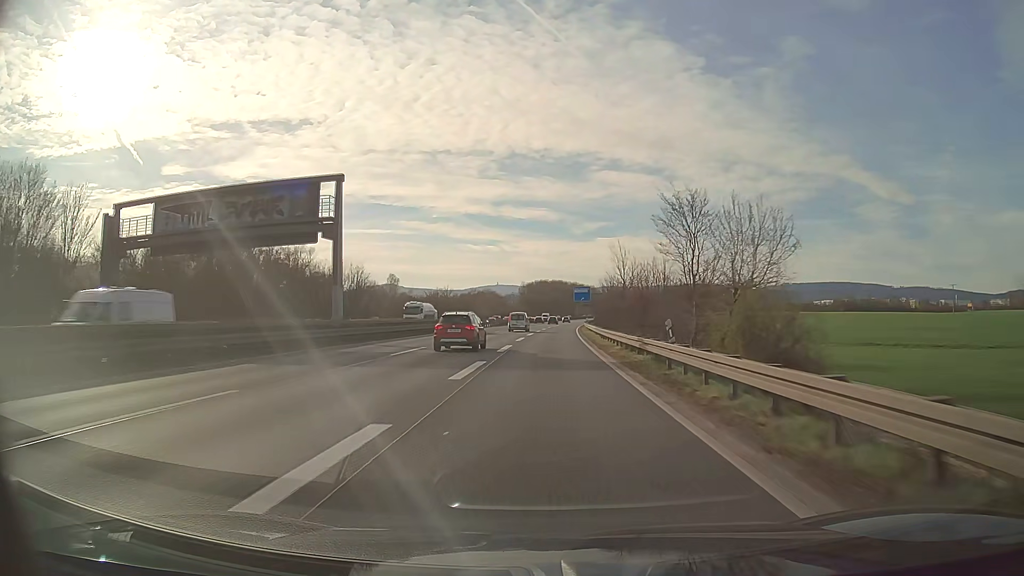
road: motorway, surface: asphalt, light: Day
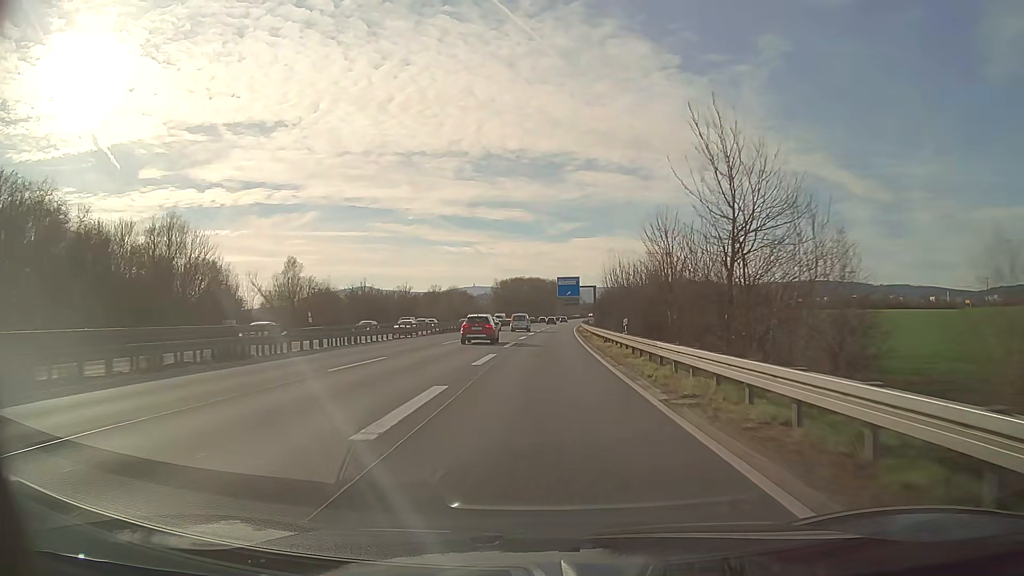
(+0.7, +43.0) m; +2°
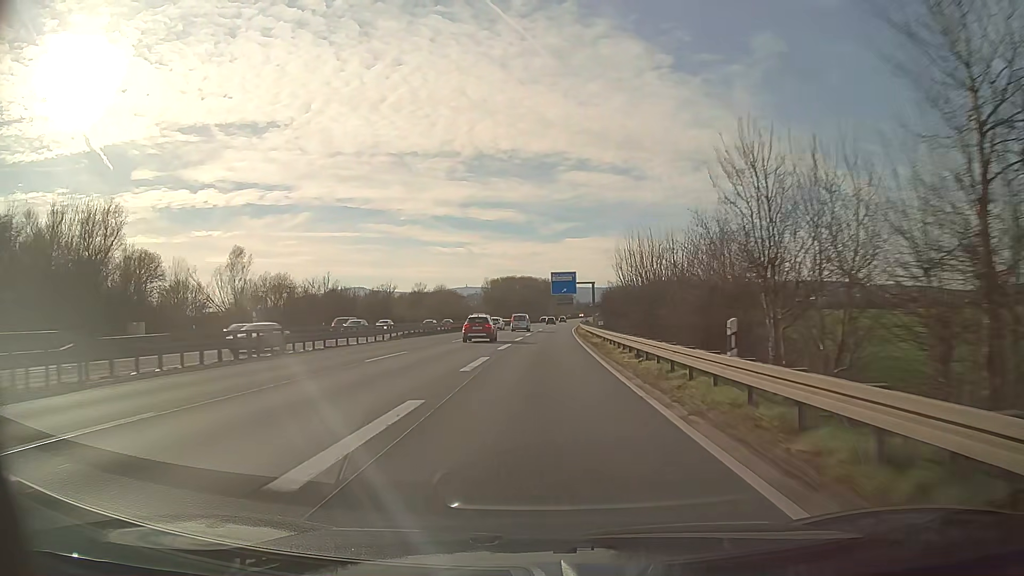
(+0.1, +14.3) m; +1°
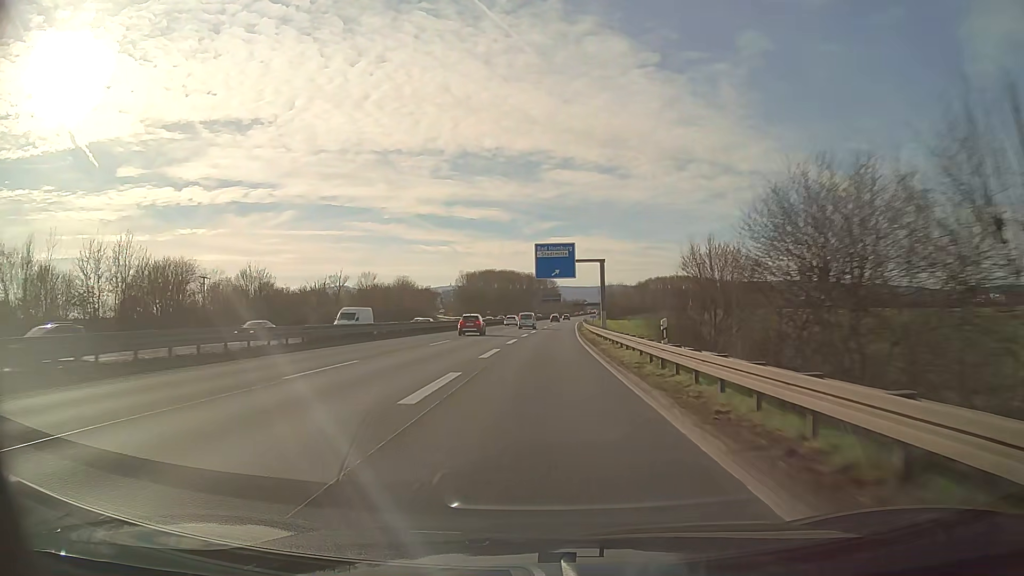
(+0.6, +42.9) m; +2°
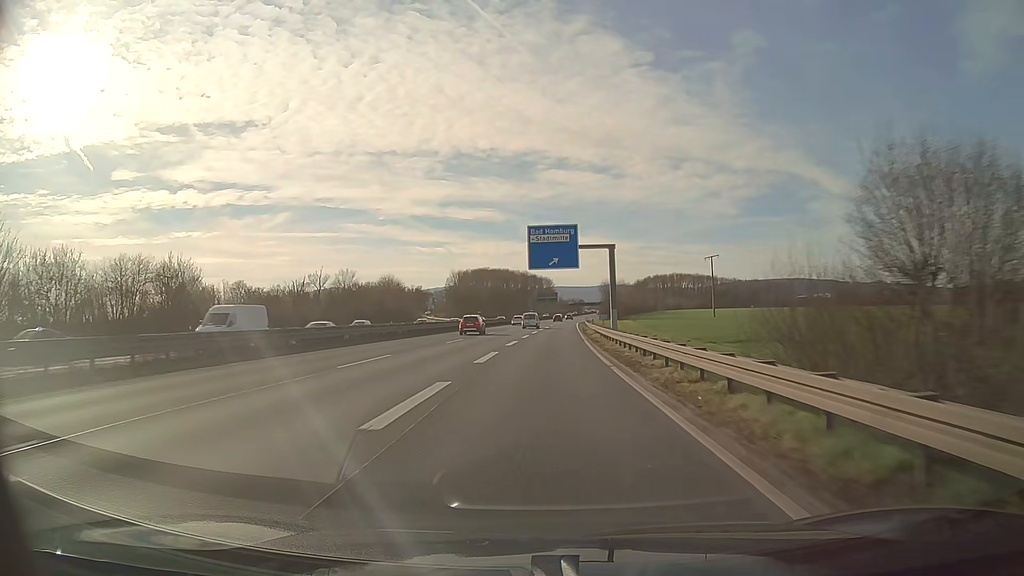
(0.0, +14.3) m; 0°
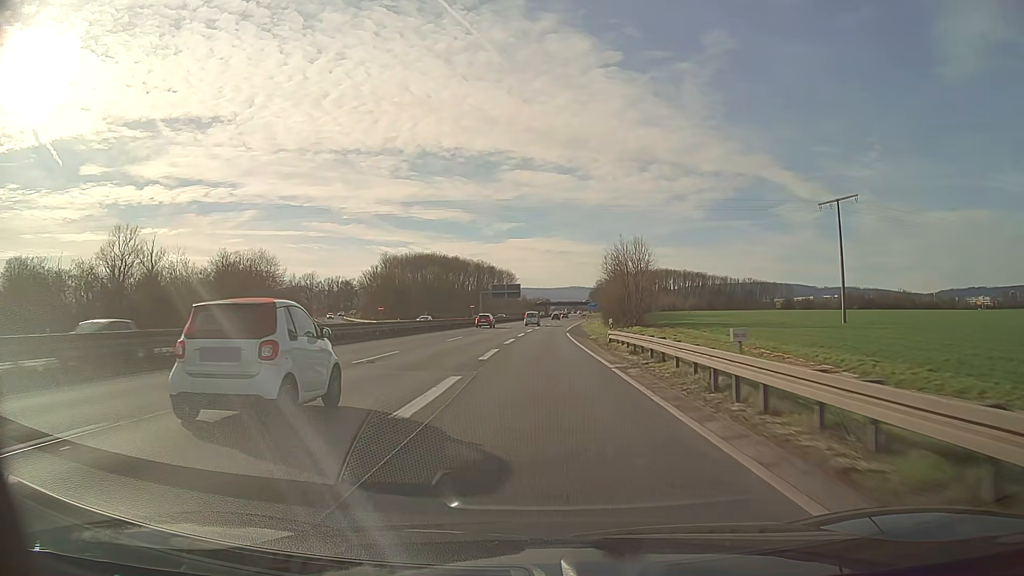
(+1.6, +71.0) m; +3°
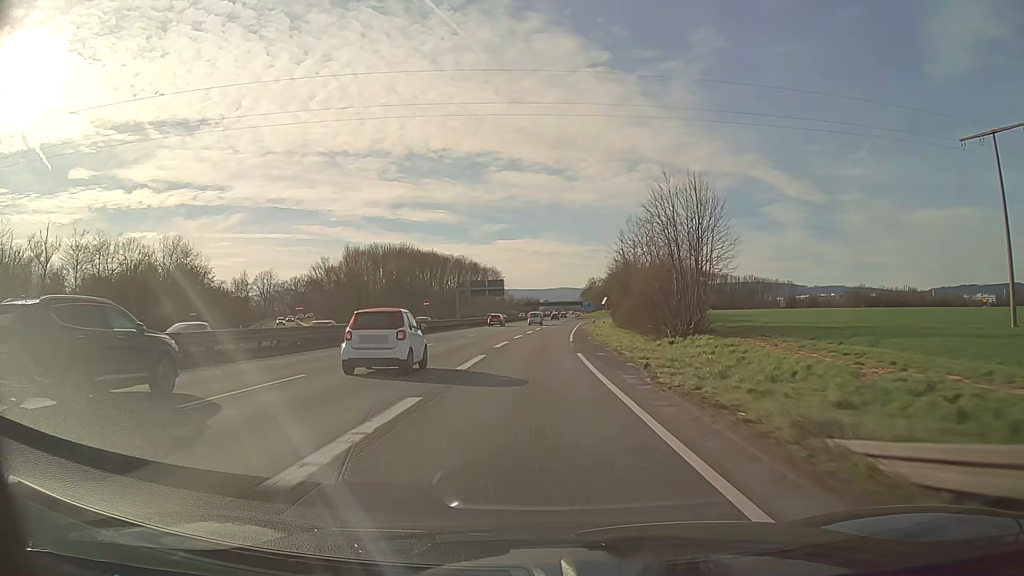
(+0.2, +27.8) m; +1°
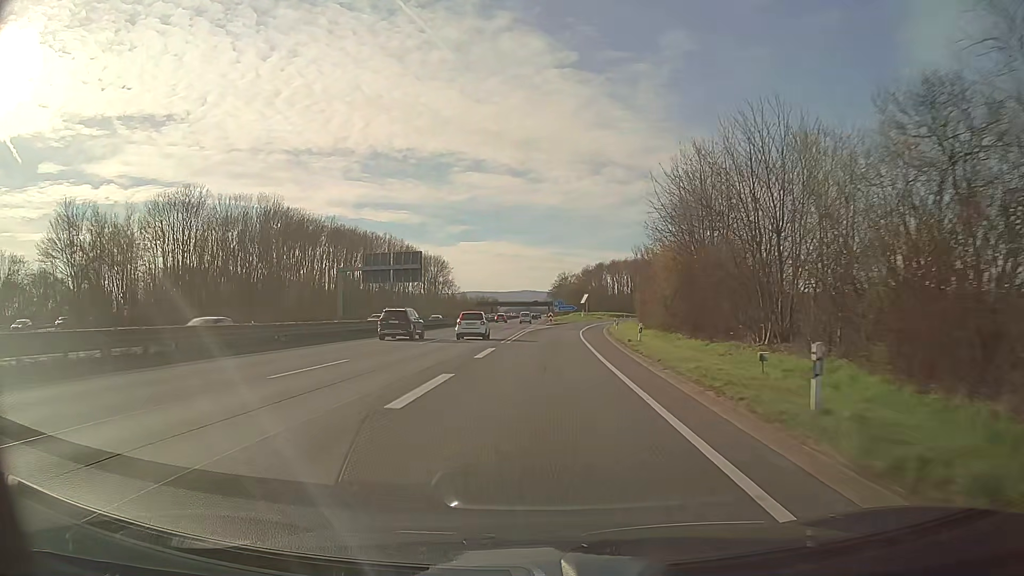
(+1.5, +67.5) m; +3°
(0, +10) (0, +20) (0, +30) (+1, +40) (+1, +50) (+2, +60) (+2, +70) (+3, +80) (+4, +90) (+6, +100) m
